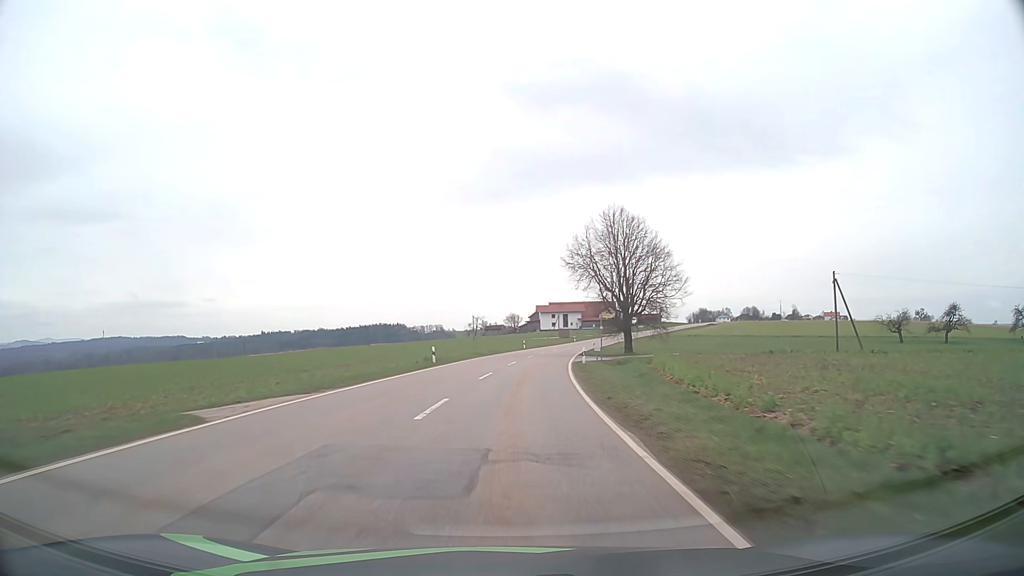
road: tertiary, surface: asphalt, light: Day
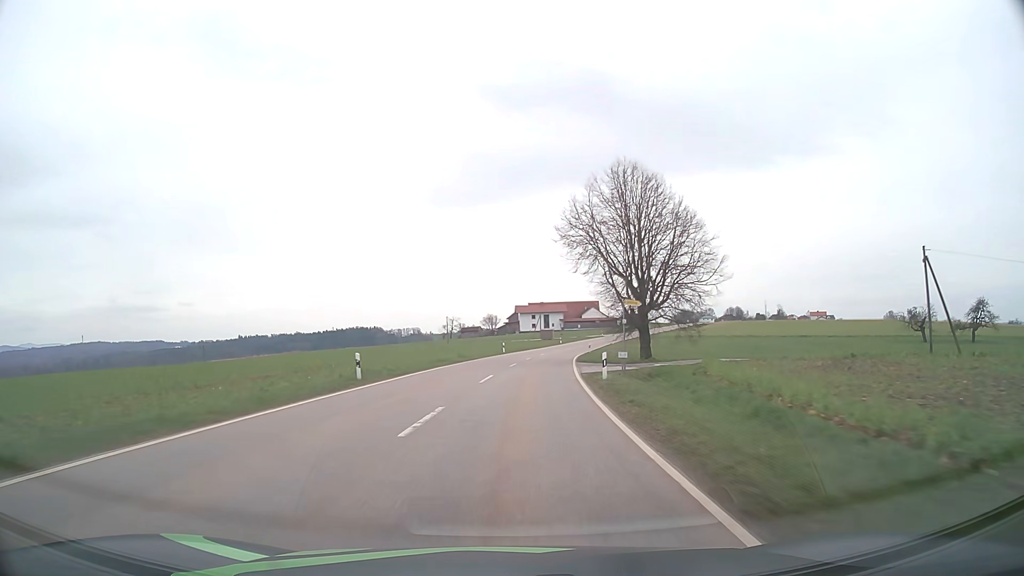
(+0.2, +14.1) m; +2°
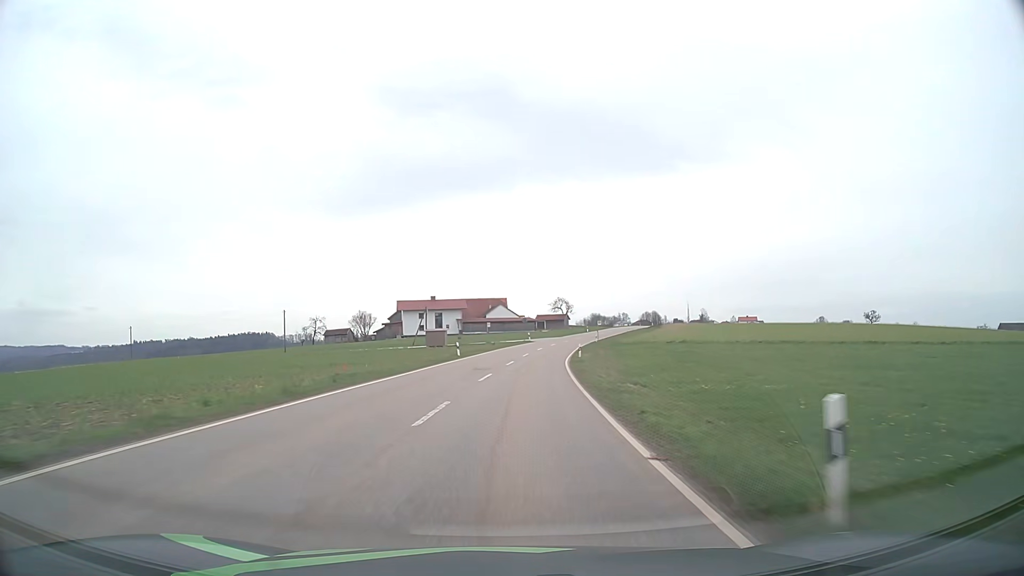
(+4.6, +56.9) m; +9°
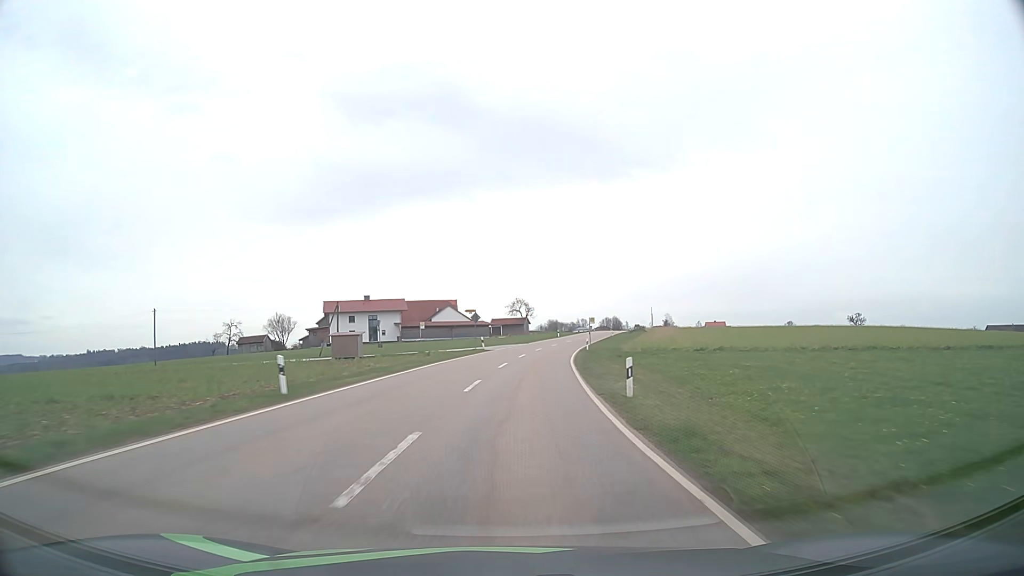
(+1.0, +28.8) m; +4°
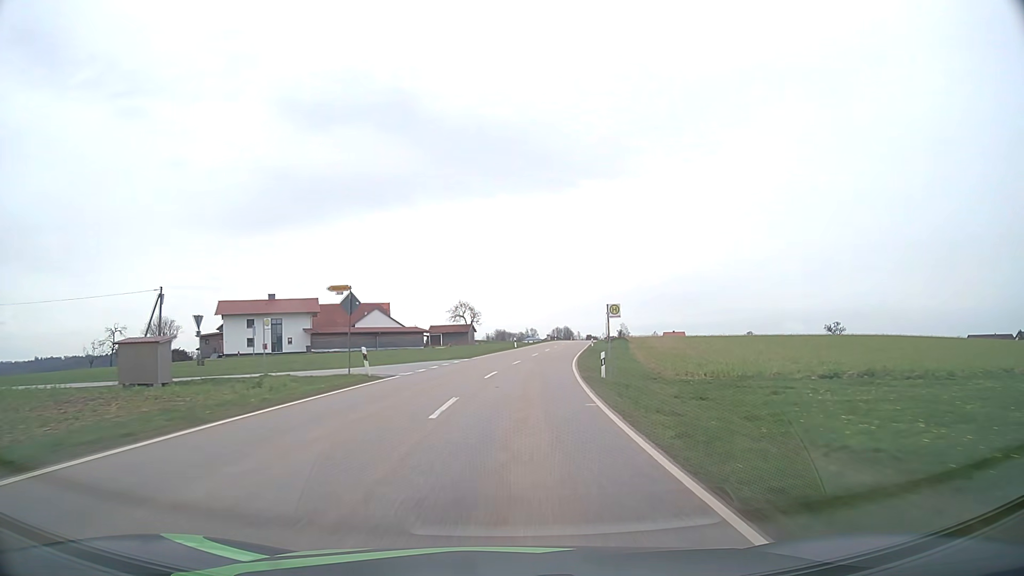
(+1.1, +28.9) m; +5°
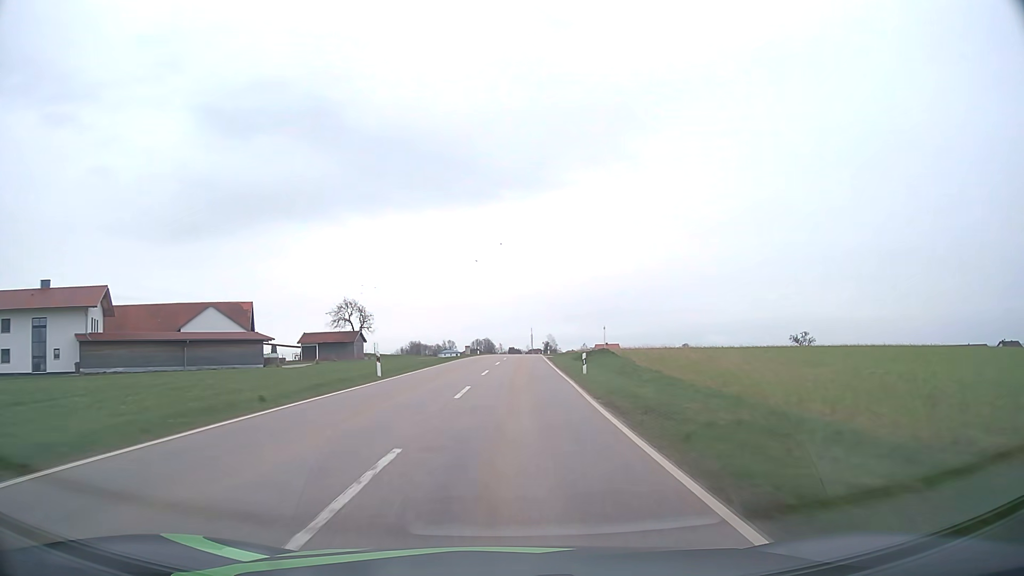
(+2.7, +43.1) m; +7°
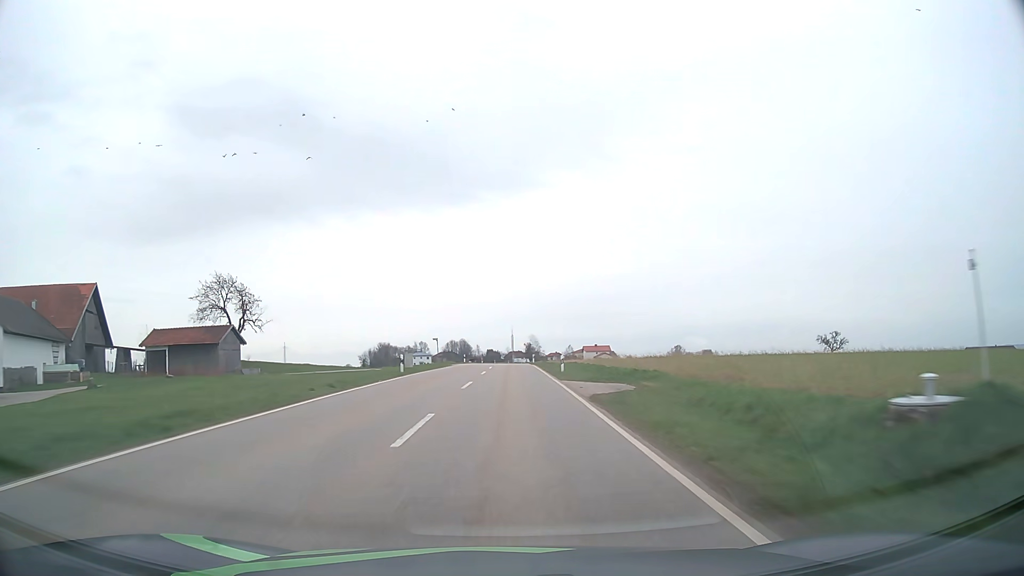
(+1.1, +42.9) m; +2°
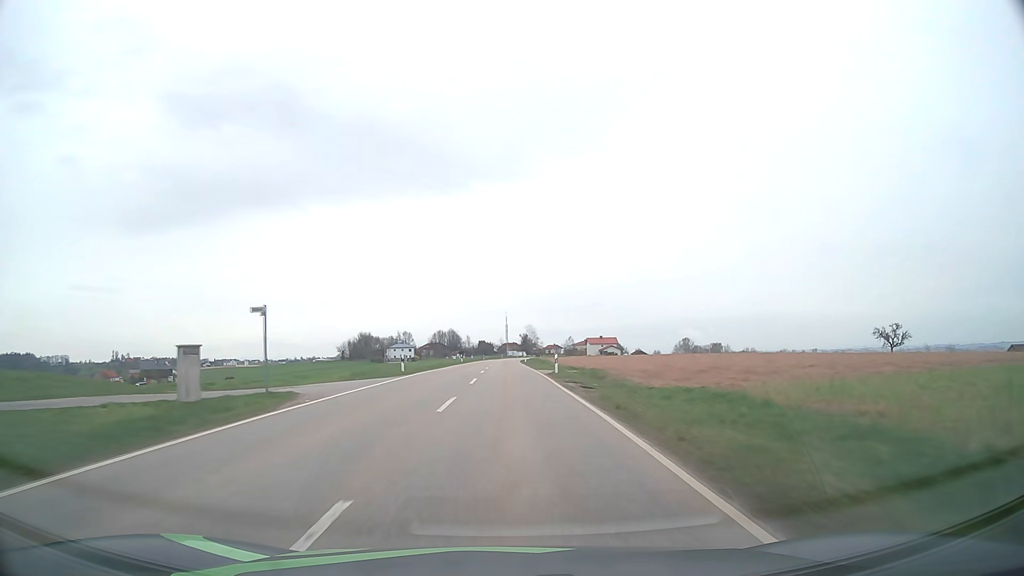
(+0.2, +42.4) m; 0°
(0, +10) (0, +20) (0, +30) (0, +40) (0, +50) (0, +60) (0, +70) (0, +80) (0, +90) (0, +100) m
